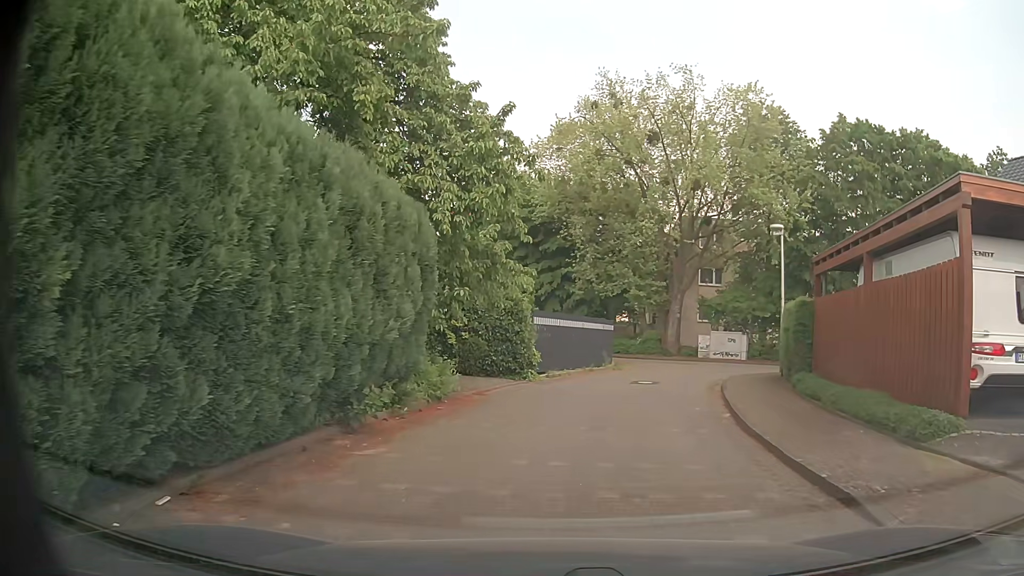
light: Day
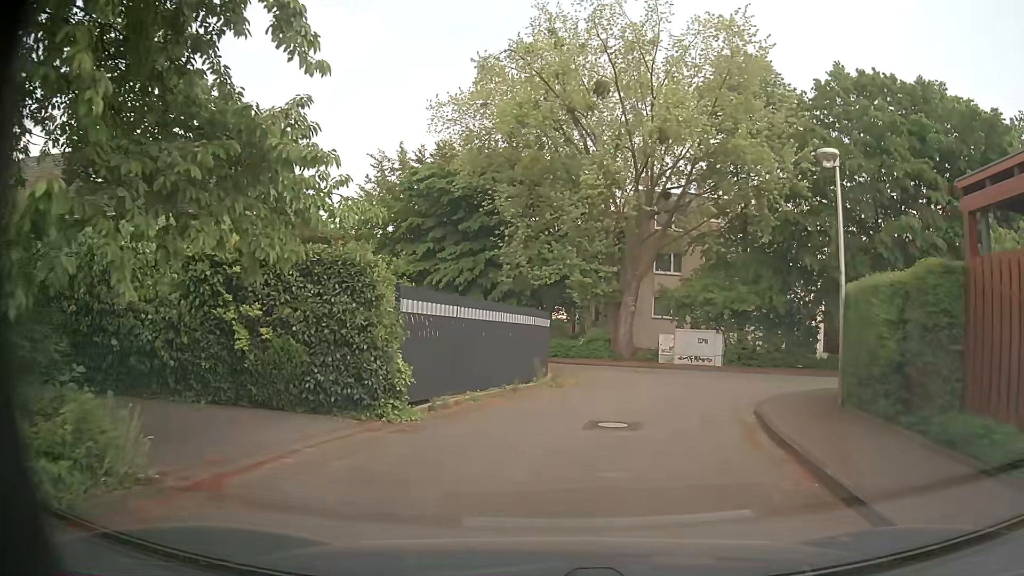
(+0.7, +9.3) m; +6°
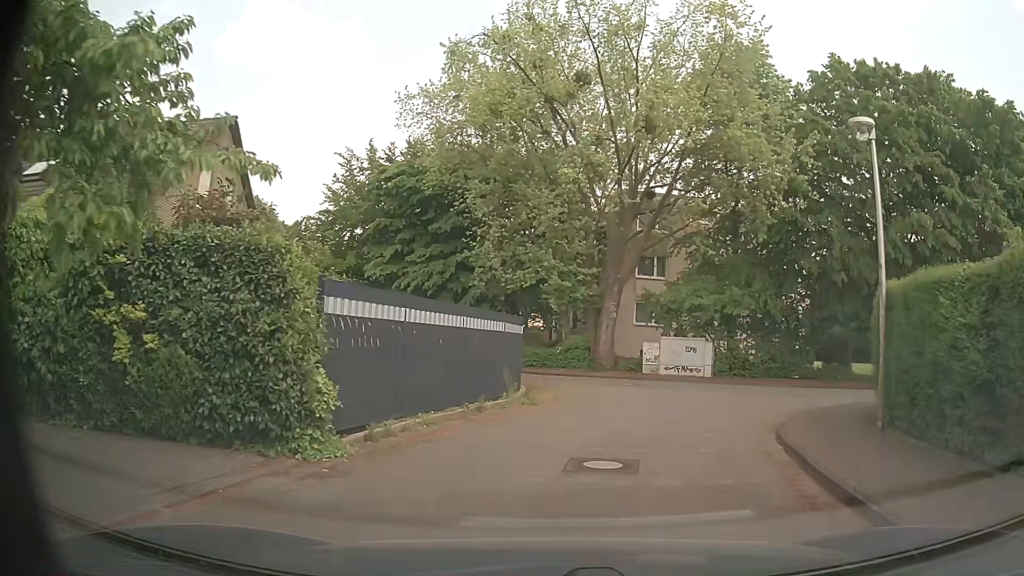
(0.0, +2.6) m; +2°
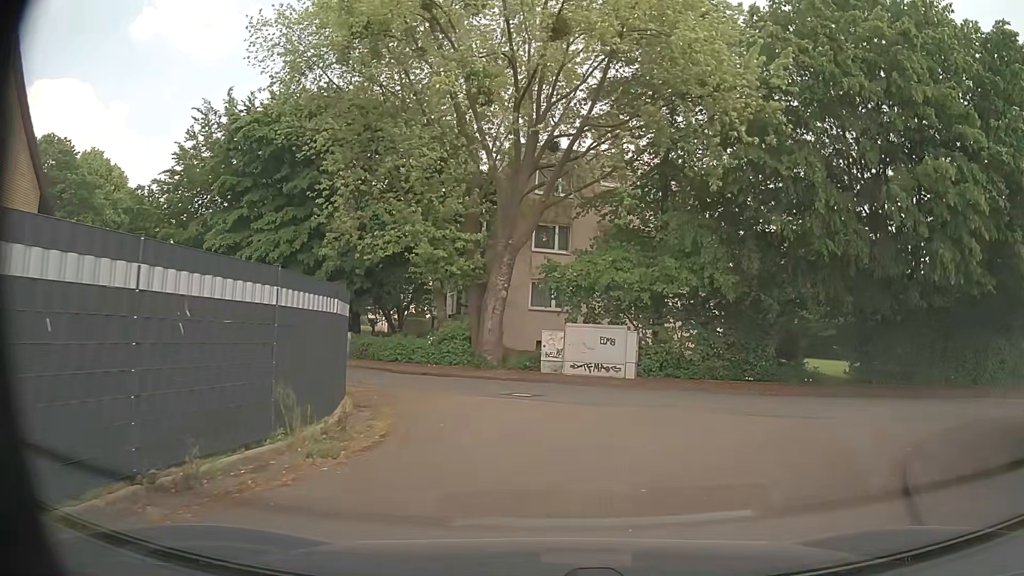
(+0.5, +7.6) m; +8°
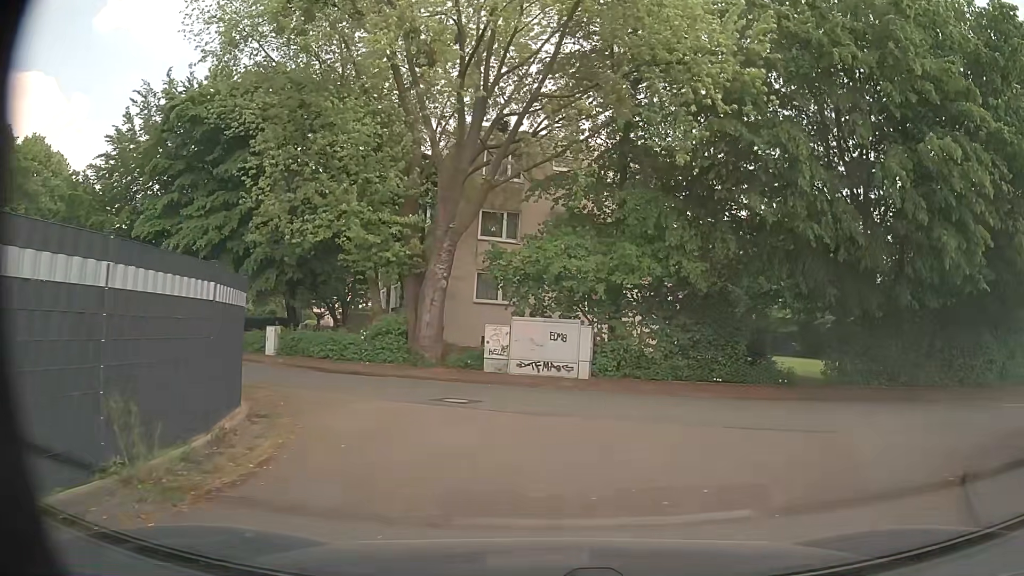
(+0.1, +2.3) m; +4°
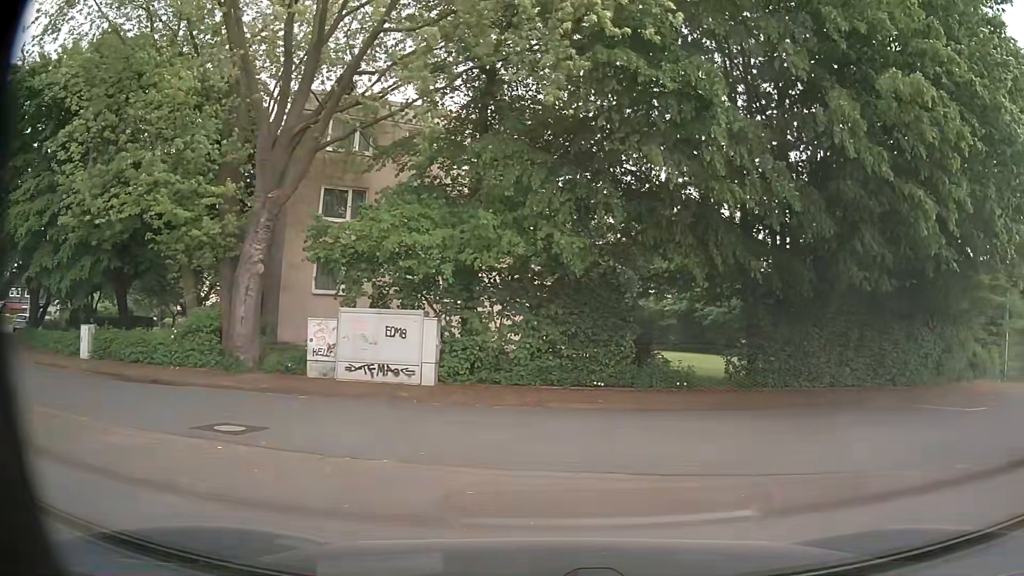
(+0.4, +4.0) m; +12°
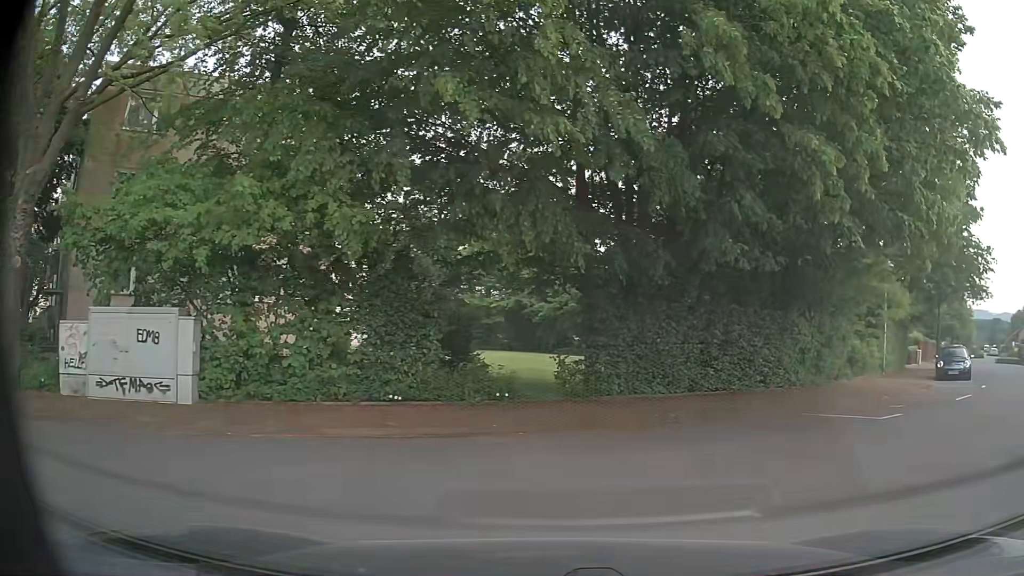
(+0.4, +3.4) m; +14°
